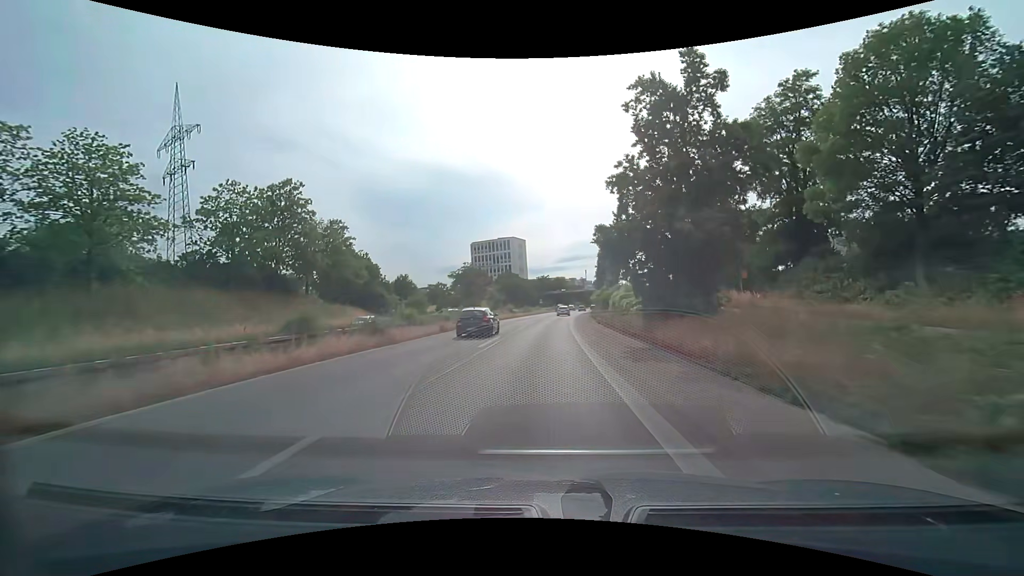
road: trunk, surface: asphalt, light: Day
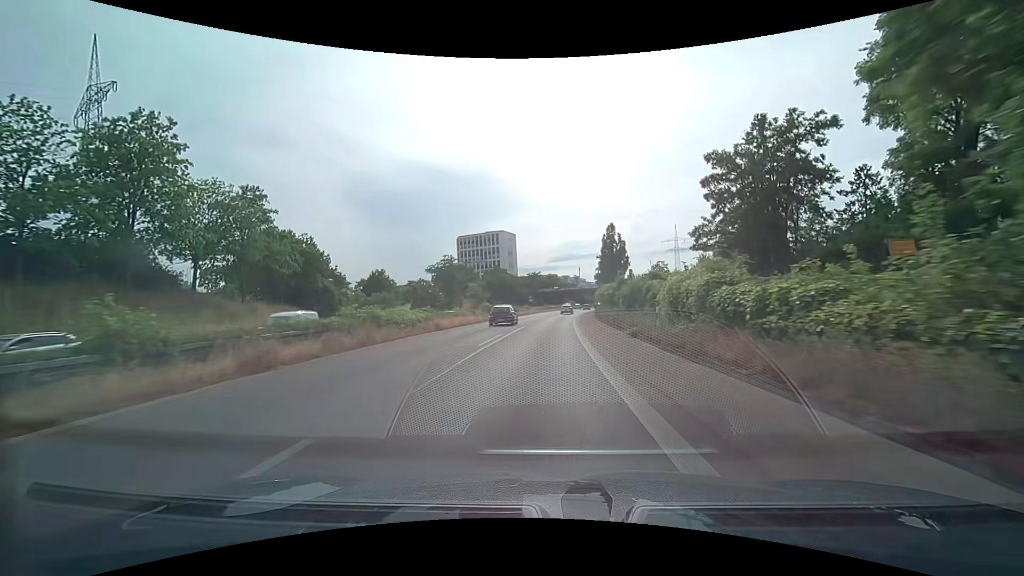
(+0.1, +18.3) m; +1°
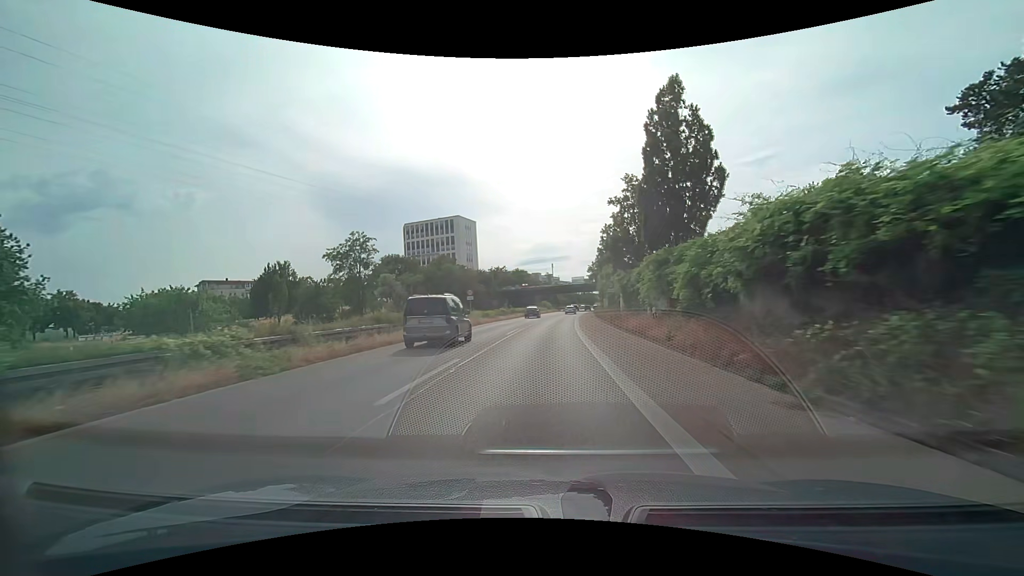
(+1.1, +45.8) m; +3°
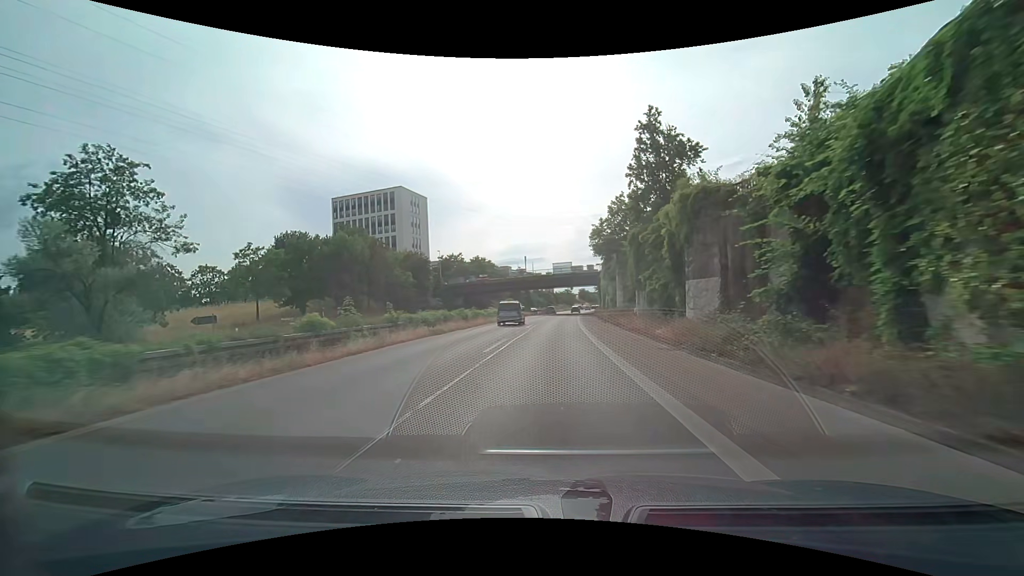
(+1.1, +45.8) m; +3°
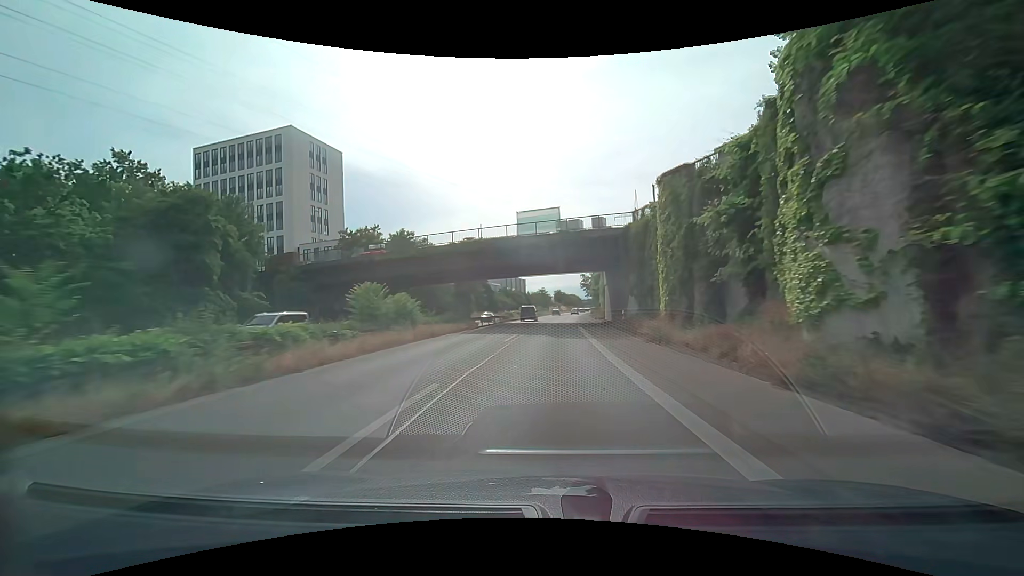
(+1.4, +48.4) m; +3°
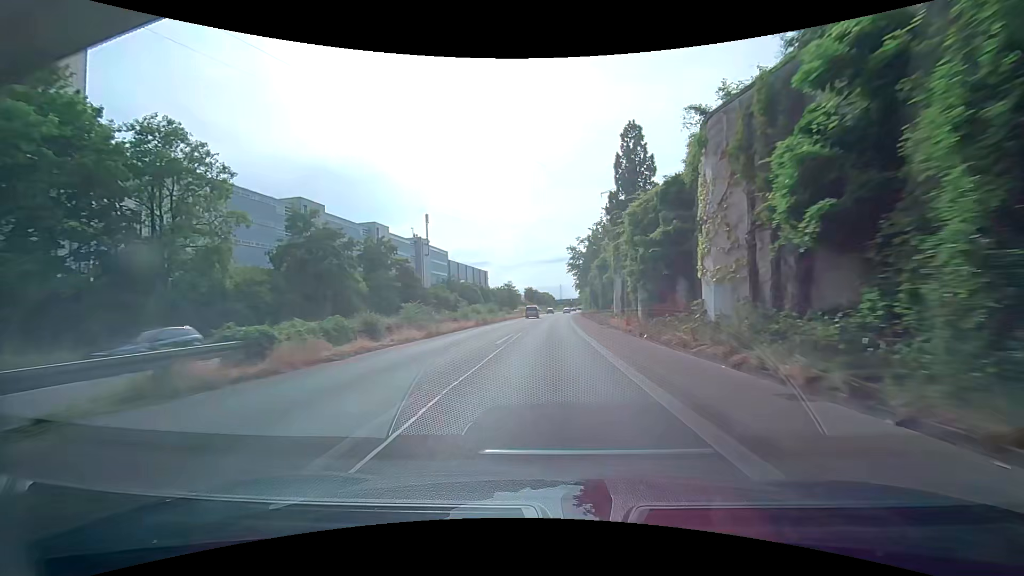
(+1.8, +55.8) m; +3°
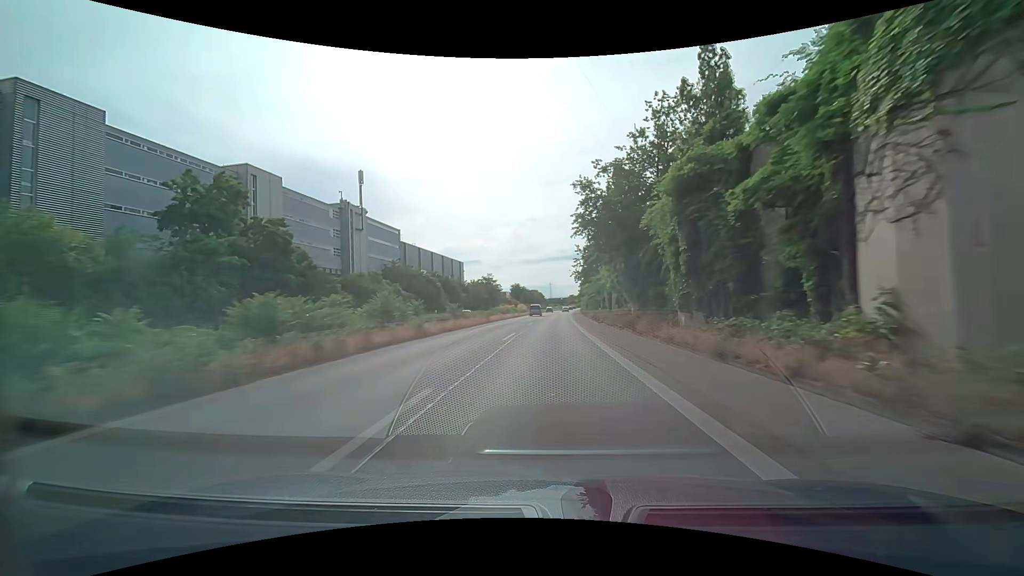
(+0.3, +35.5) m; +1°
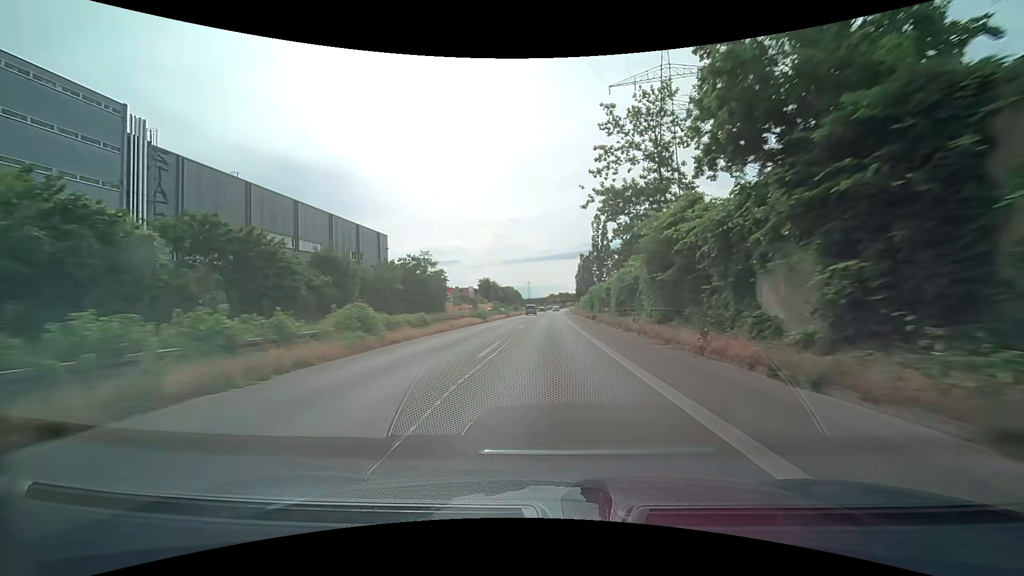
(+1.1, +60.7) m; +2°
(0, +10) (0, +20) (0, +30) (0, +40) (+1, +50) (+1, +60) (+1, +70) (+1, +80) (+2, +90) (+2, +100) m
